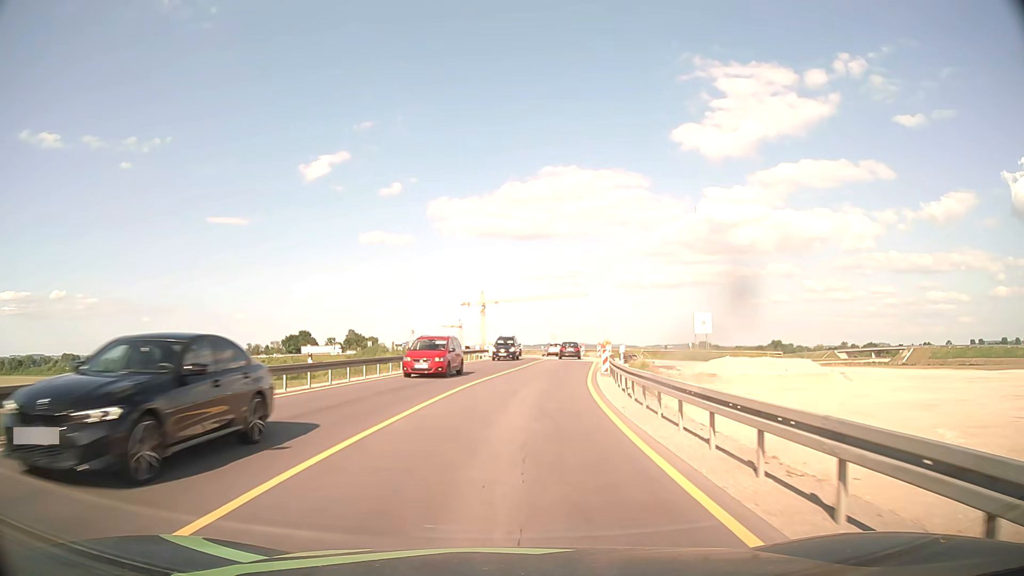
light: Day
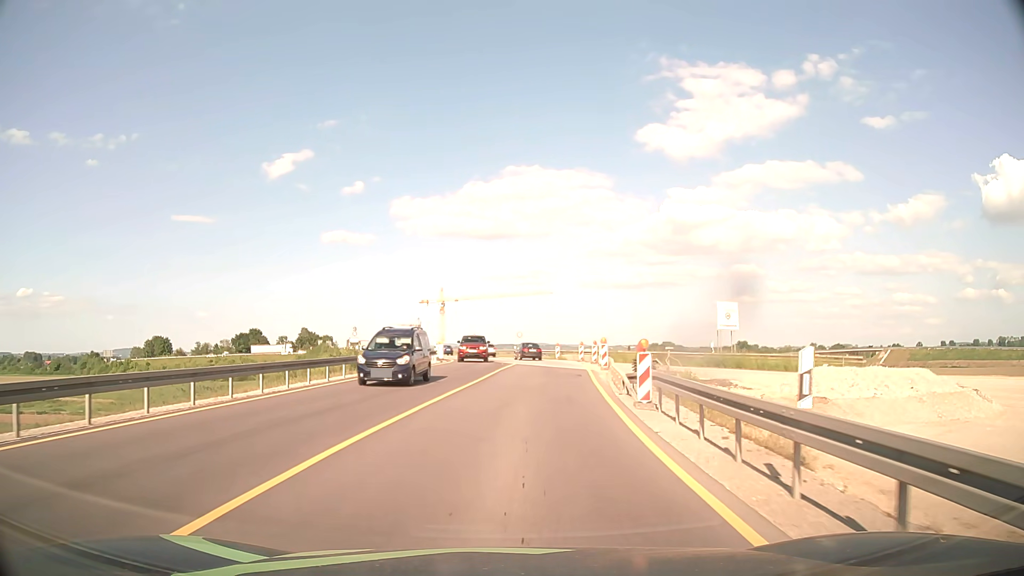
(+0.5, +15.2) m; +3°
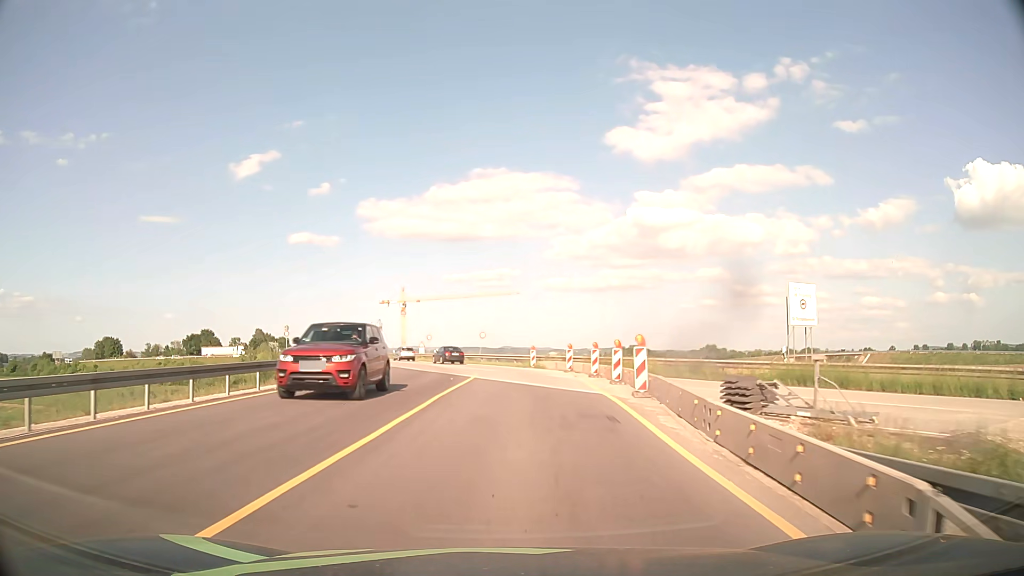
(+0.4, +15.2) m; +3°
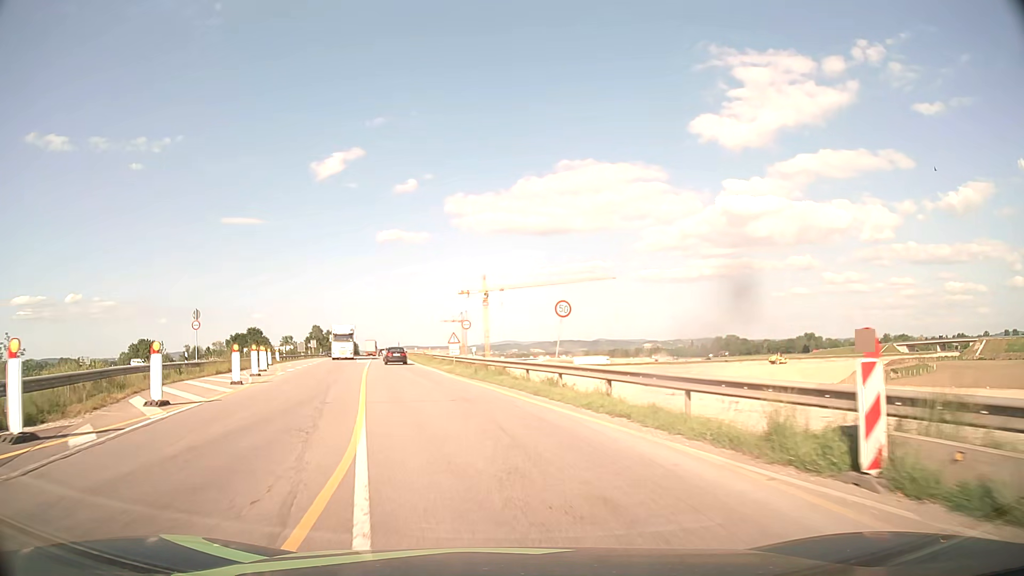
(-0.4, +37.9) m; -7°
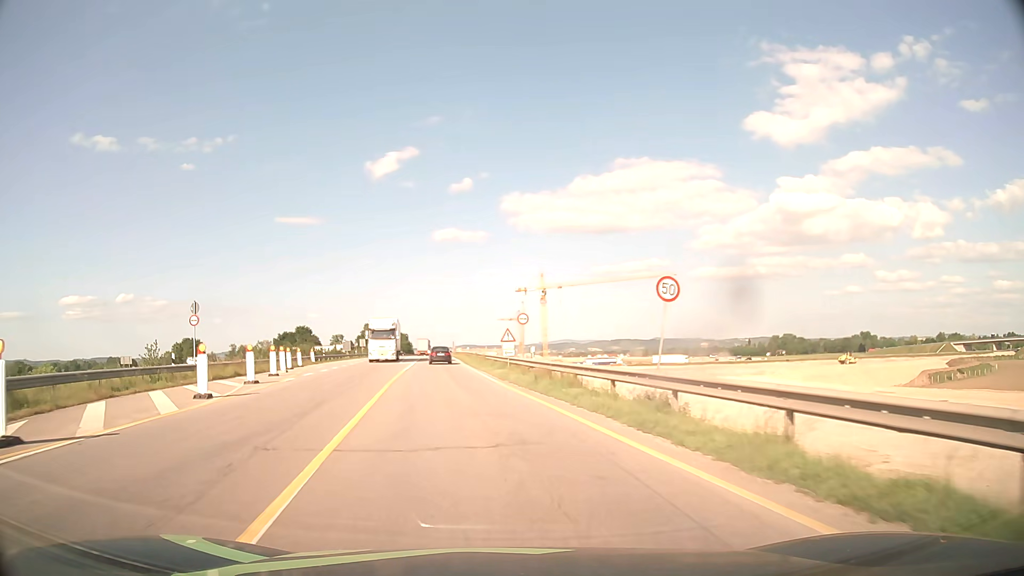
(-0.3, +7.6) m; -5°
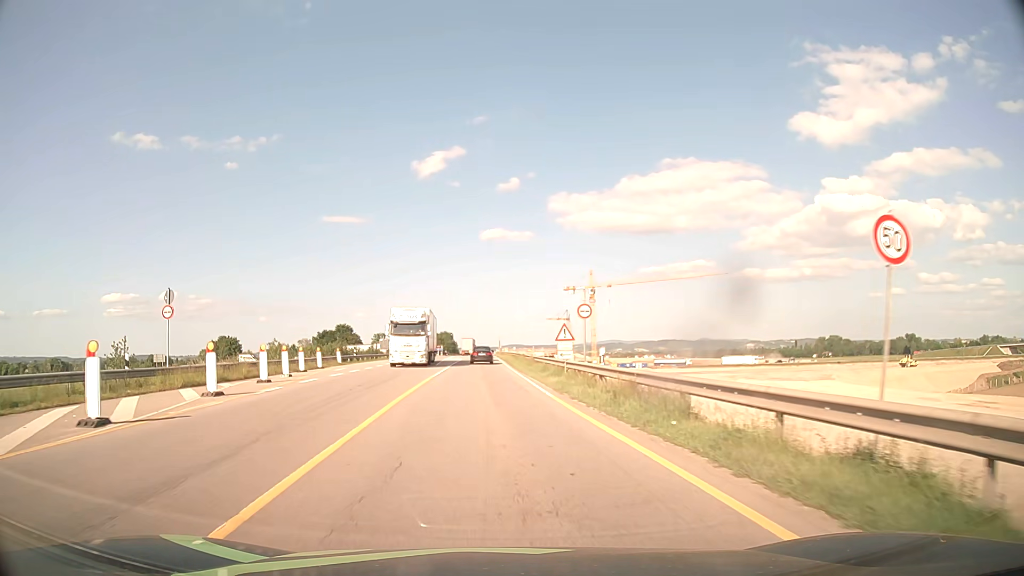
(-0.3, +7.6) m; -4°
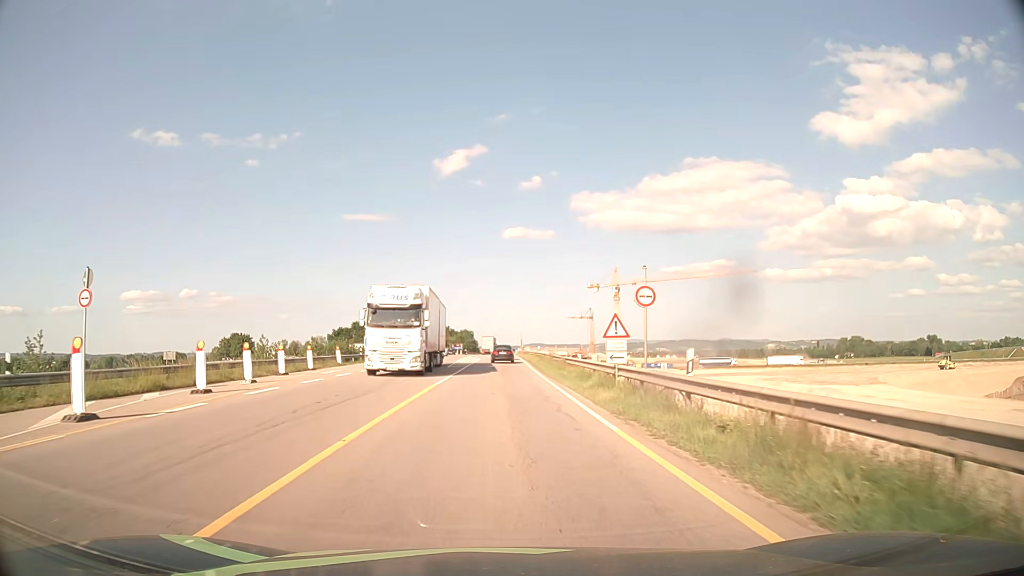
(-0.2, +7.6) m; -2°
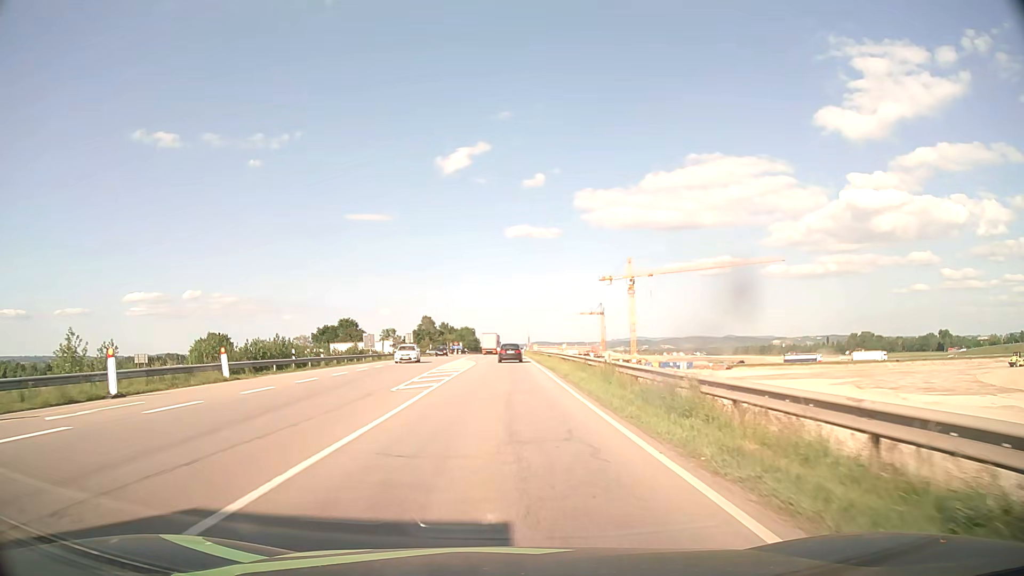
(-0.1, +22.9) m; -1°
